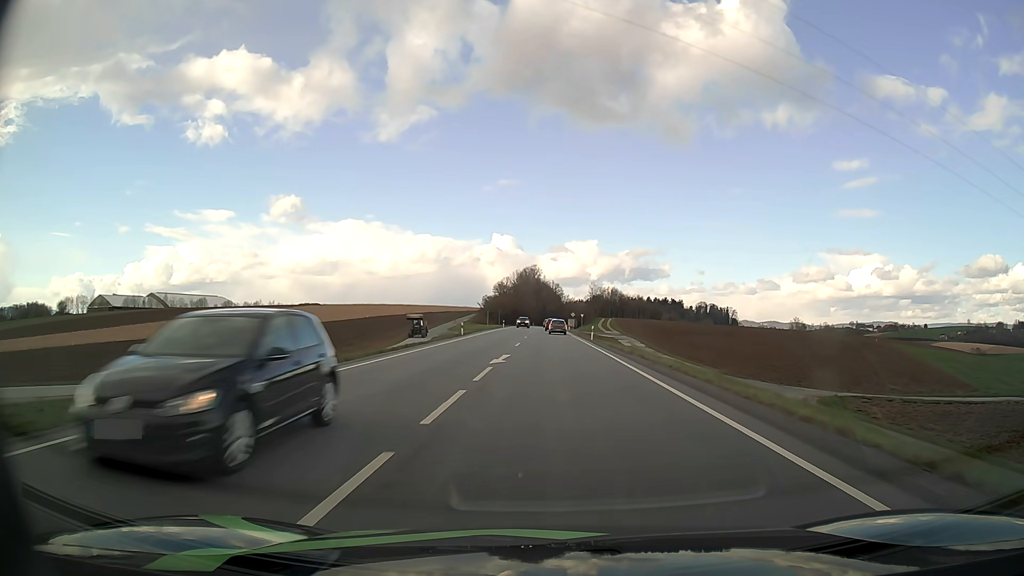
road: primary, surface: asphalt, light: Day
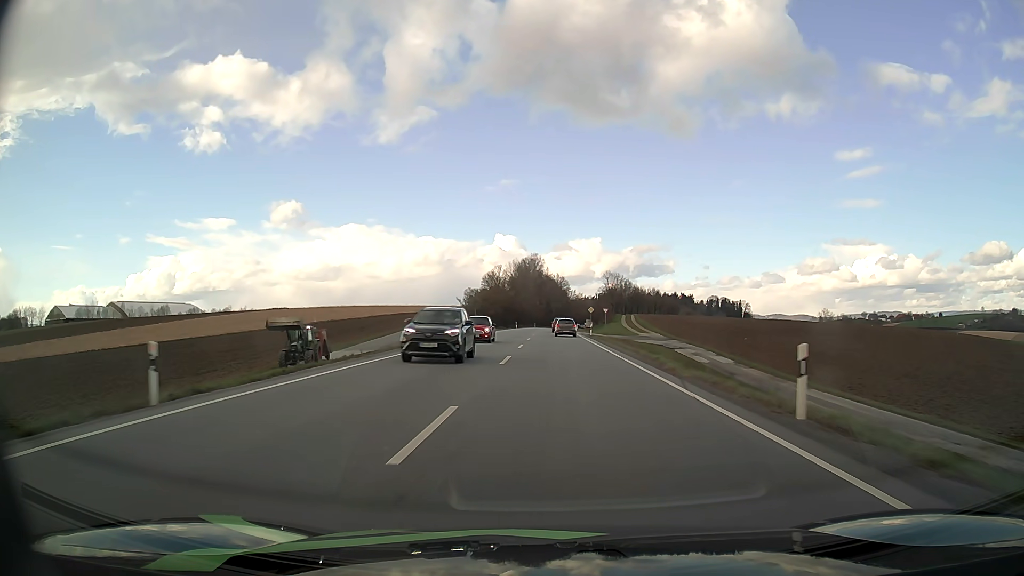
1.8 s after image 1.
(-0.1, +42.3) m; 0°
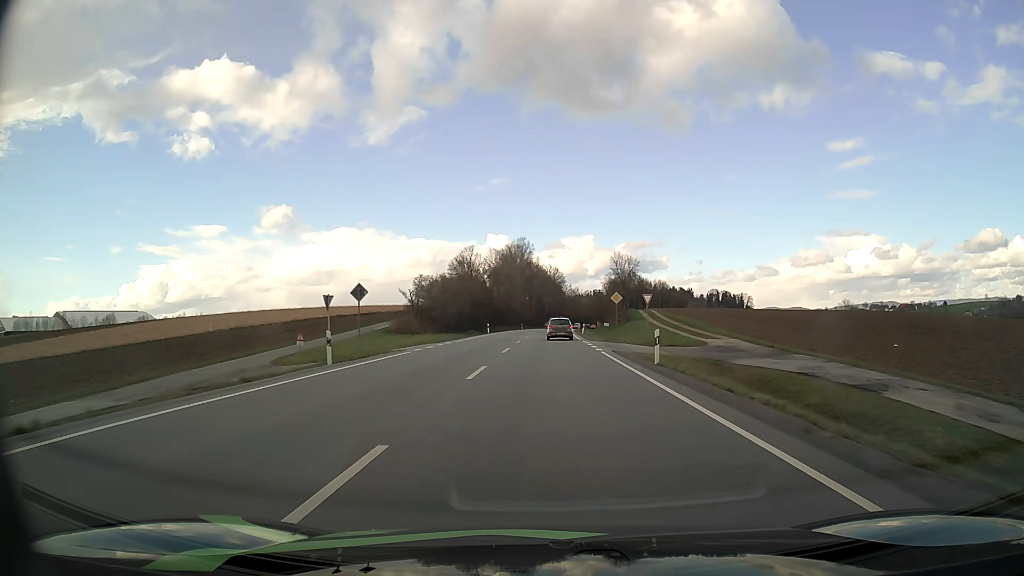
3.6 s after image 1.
(+0.3, +39.9) m; +1°
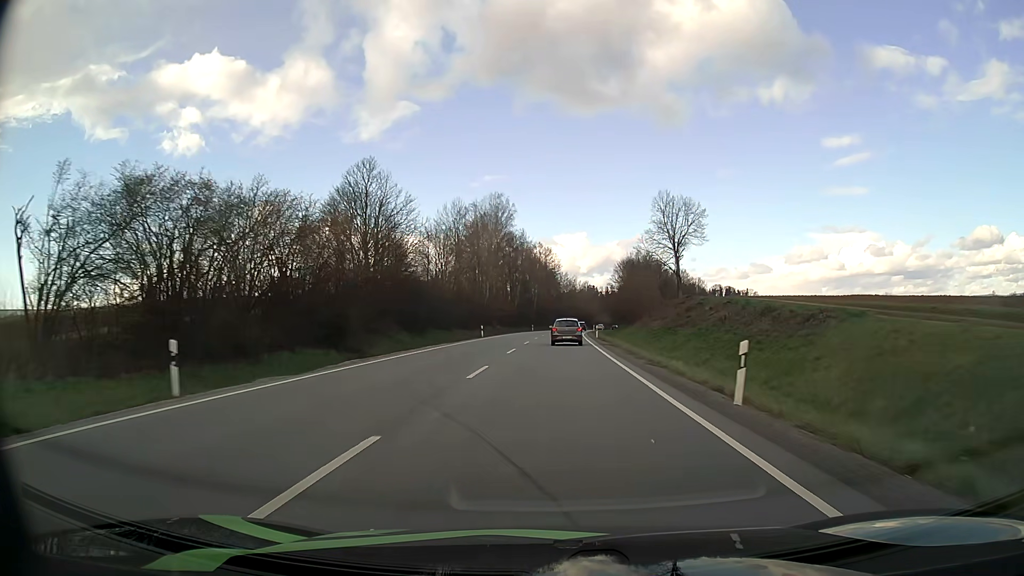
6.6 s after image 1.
(+0.3, +59.5) m; +1°
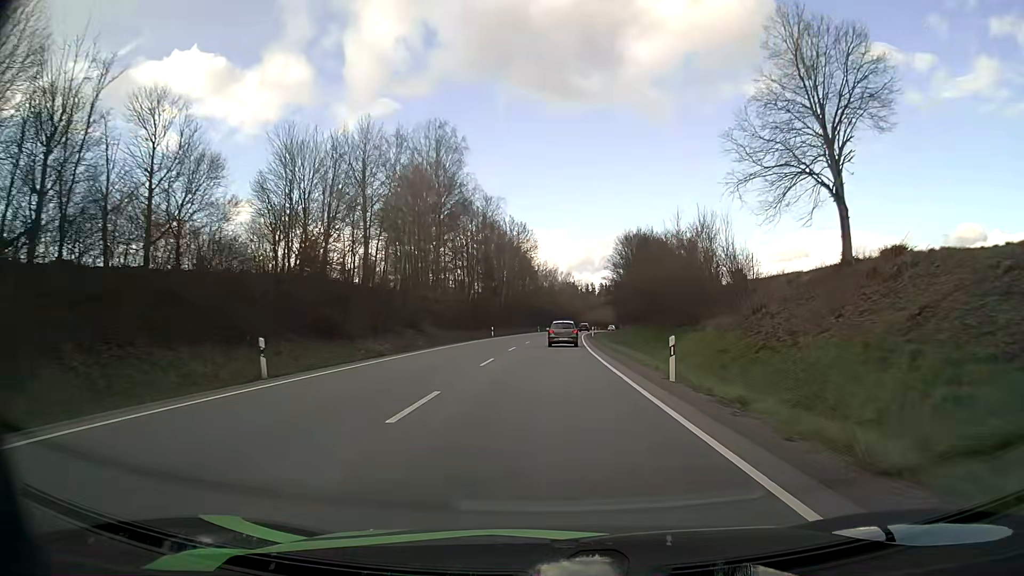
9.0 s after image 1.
(+0.7, +42.7) m; +2°
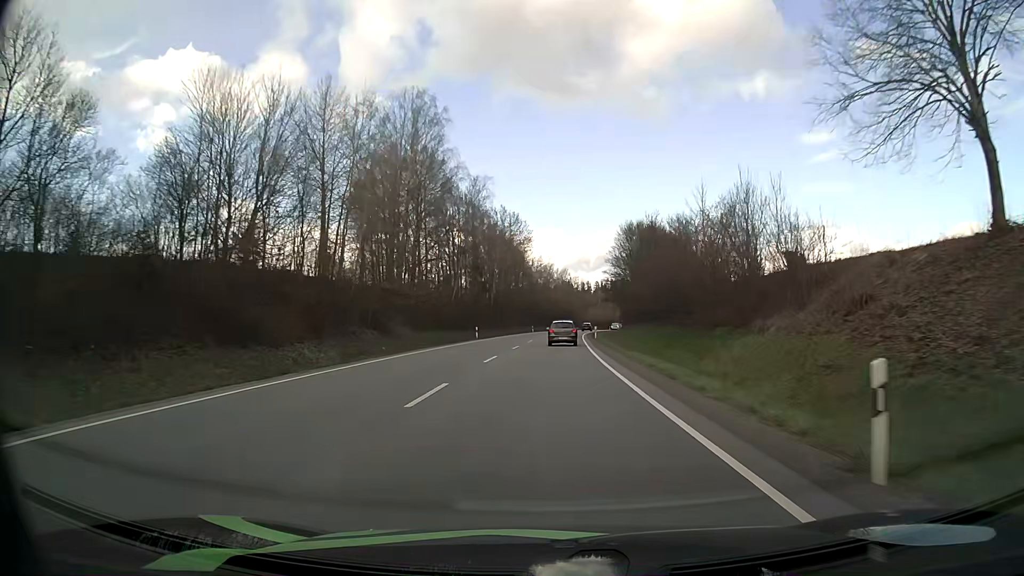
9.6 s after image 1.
(0.0, +10.5) m; 0°
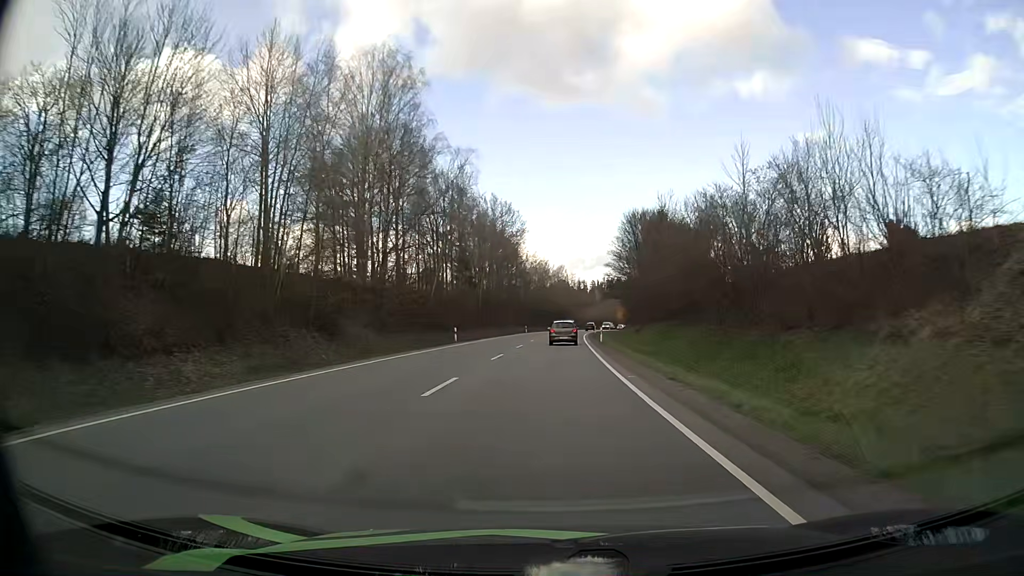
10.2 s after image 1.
(0.0, +10.5) m; 0°
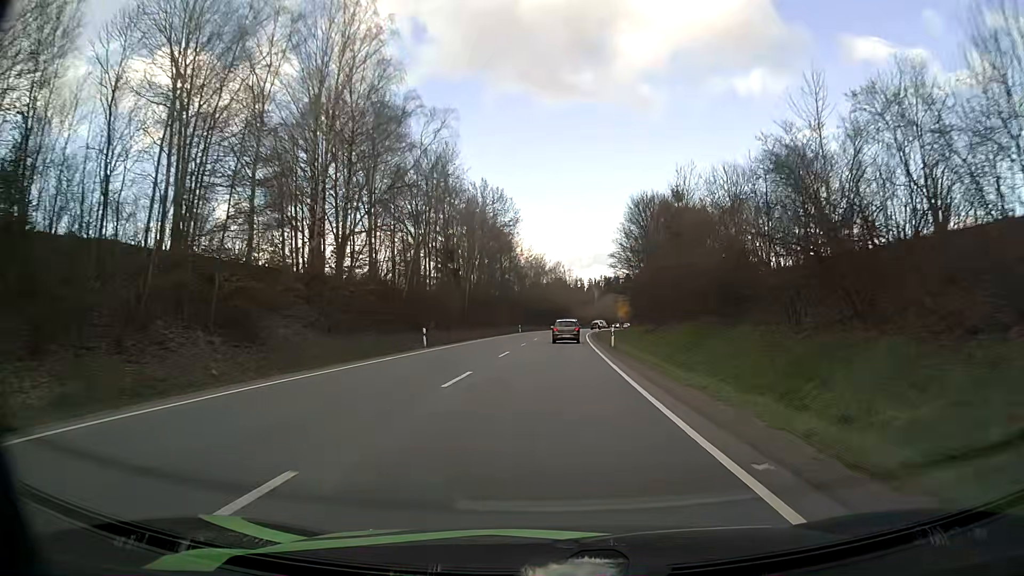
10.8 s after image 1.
(0.0, +10.5) m; 0°
(0, +10) (0, +20) (0, +30) (0, +40) (+1, +50) (+1, +60) (+2, +70) (+3, +80) (+3, +90) (+4, +100) m
